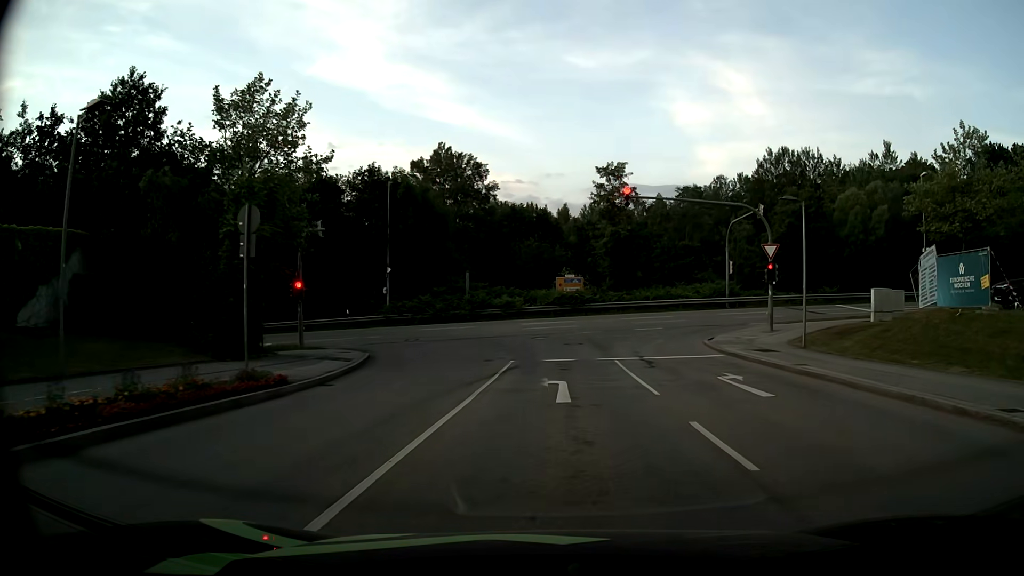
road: residential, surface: asphalt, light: Day
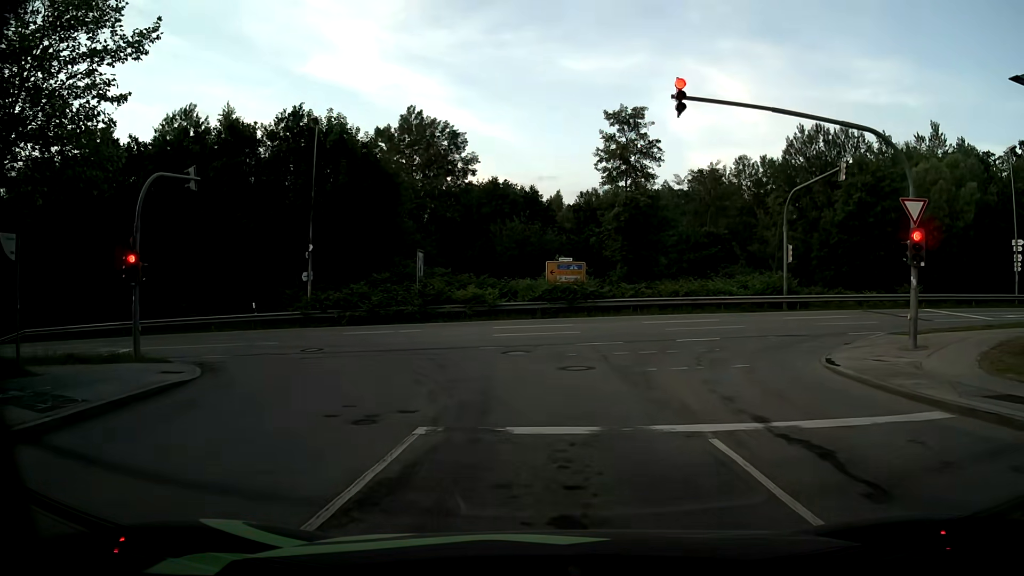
(+0.1, +13.3) m; -1°
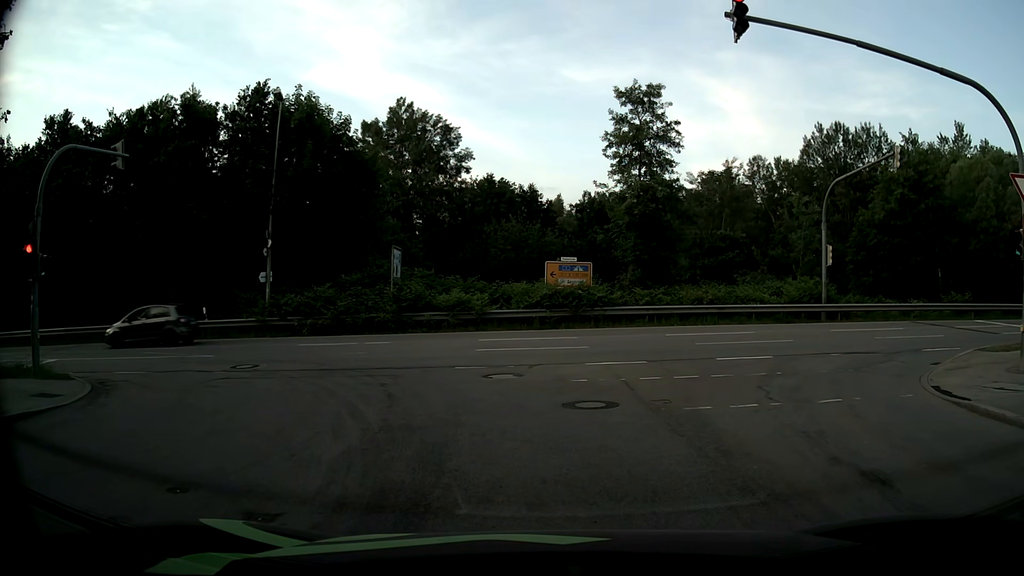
(+0.1, +4.7) m; +1°
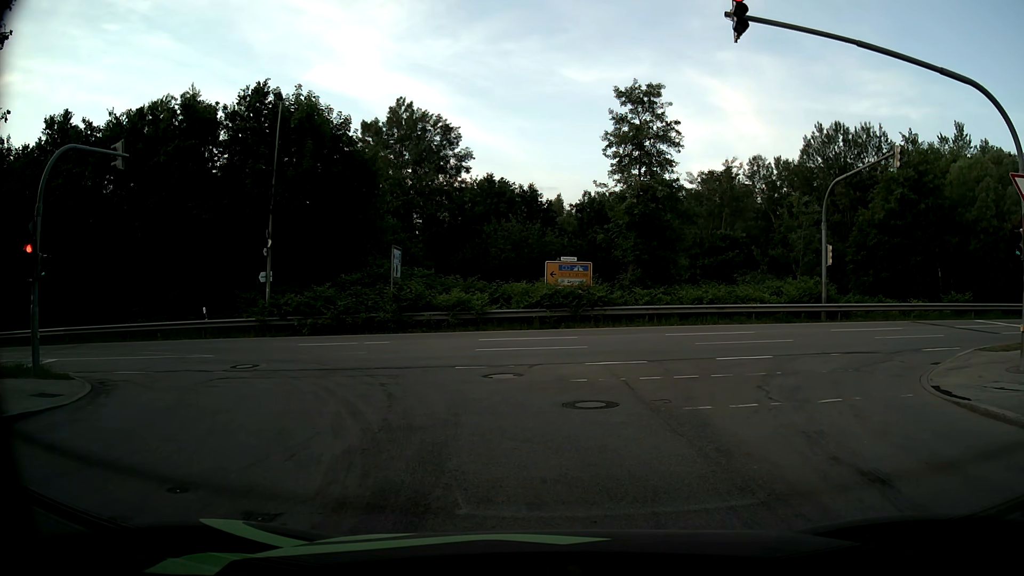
(0.0, 0.0) m; 0°
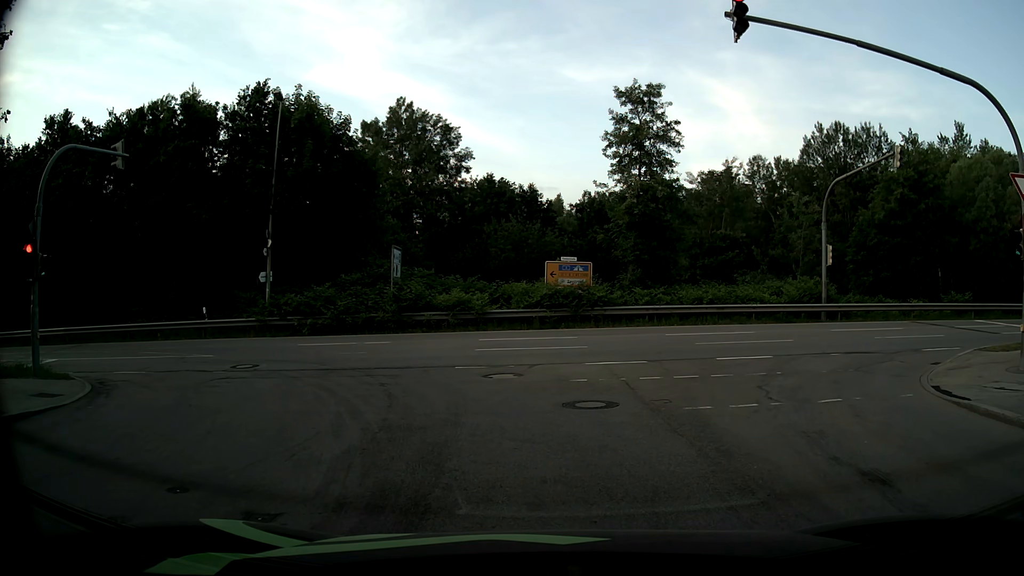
(0.0, 0.0) m; 0°
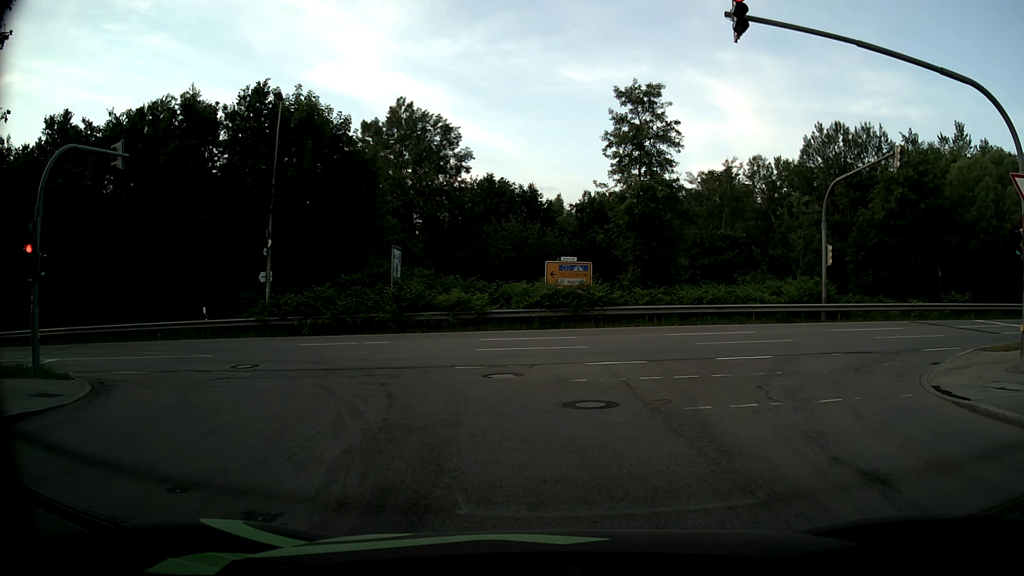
(0.0, 0.0) m; 0°
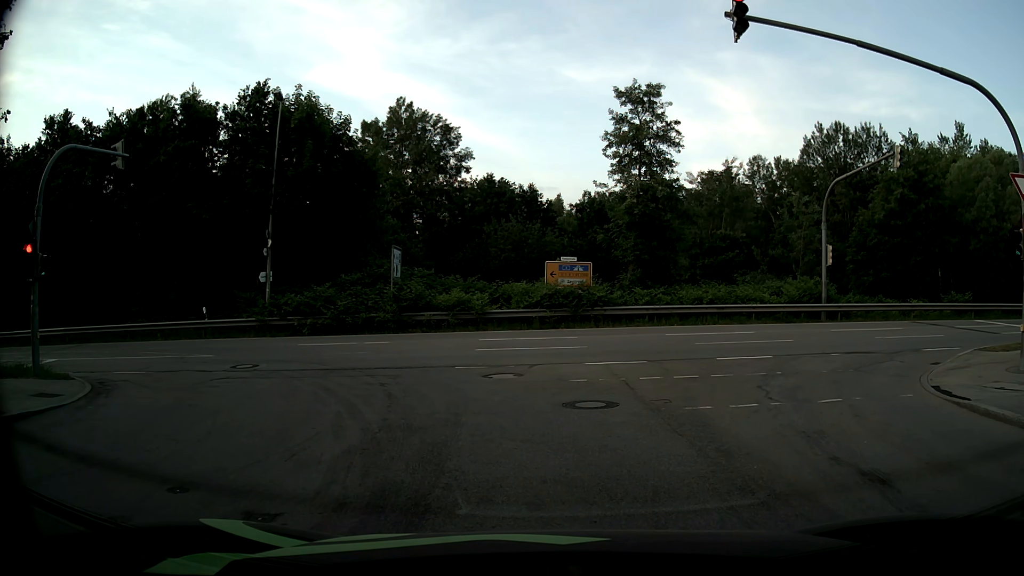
(0.0, 0.0) m; 0°
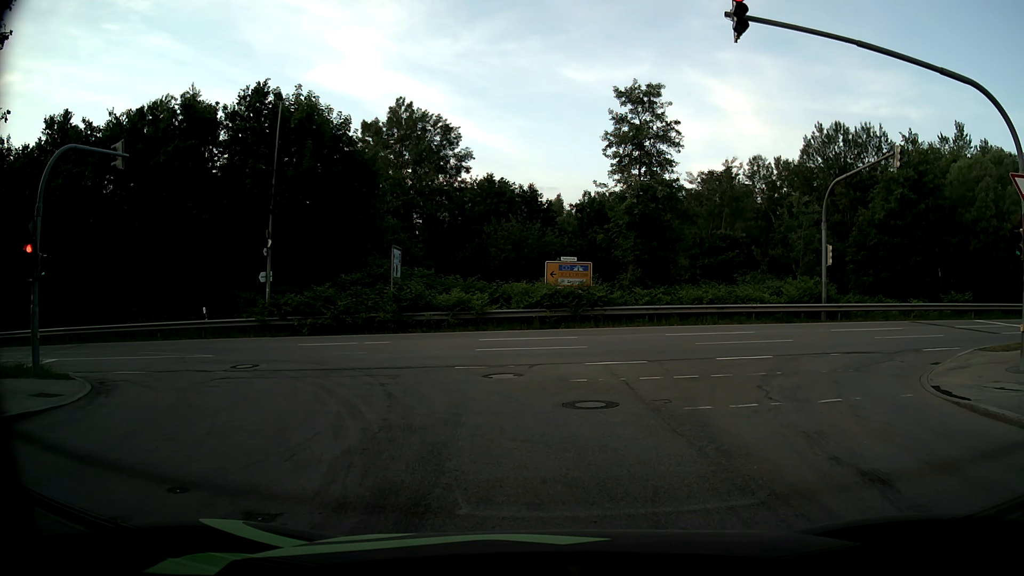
(0.0, 0.0) m; 0°
(-1, +10) (-6, +19) (-15, +23) (-24, +24) (-34, +23) (-44, +22) (-54, +21) (-64, +20) (-74, +19) (-84, +17) m
